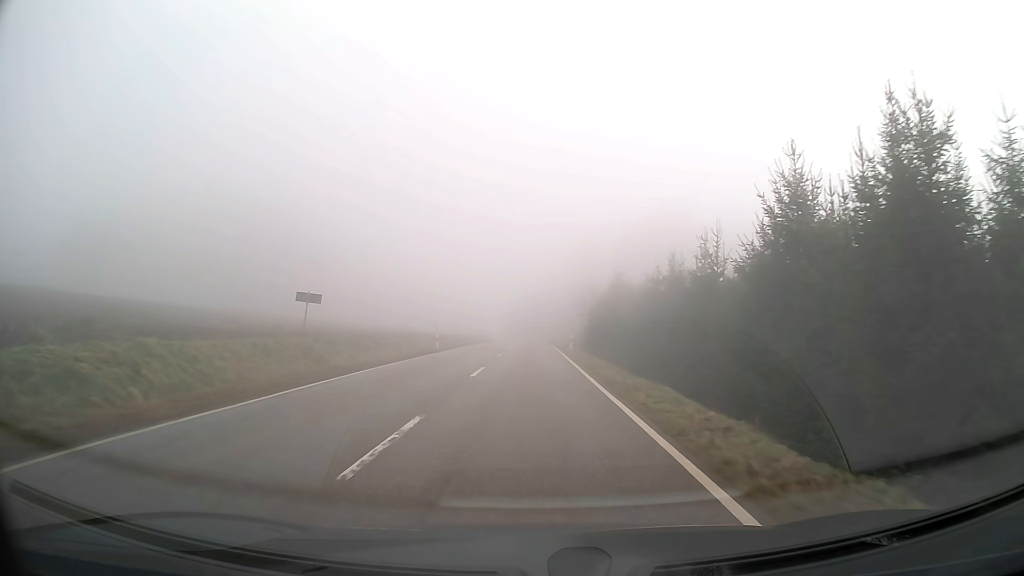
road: tertiary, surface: asphalt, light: Day
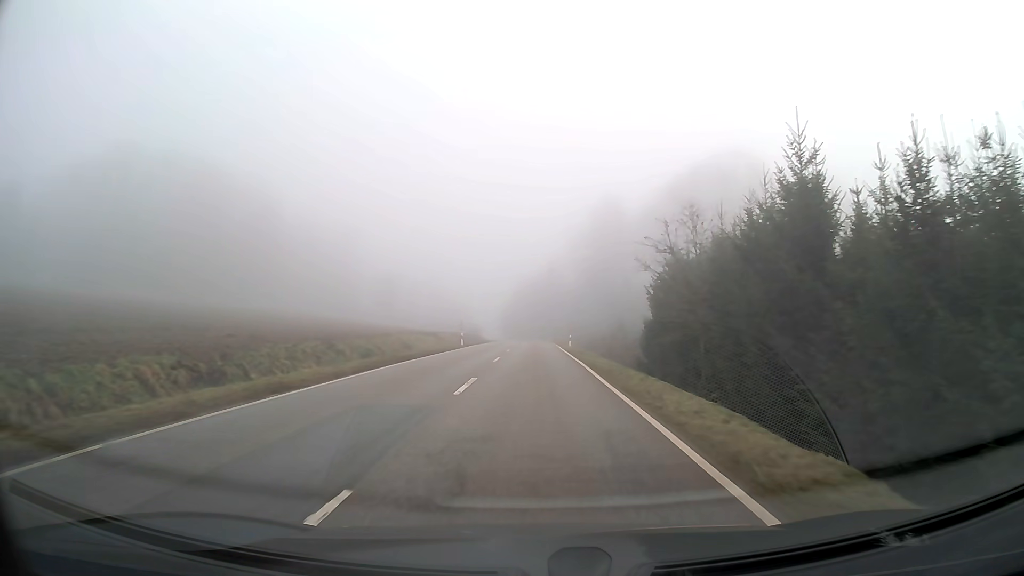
(-0.1, +40.5) m; 0°
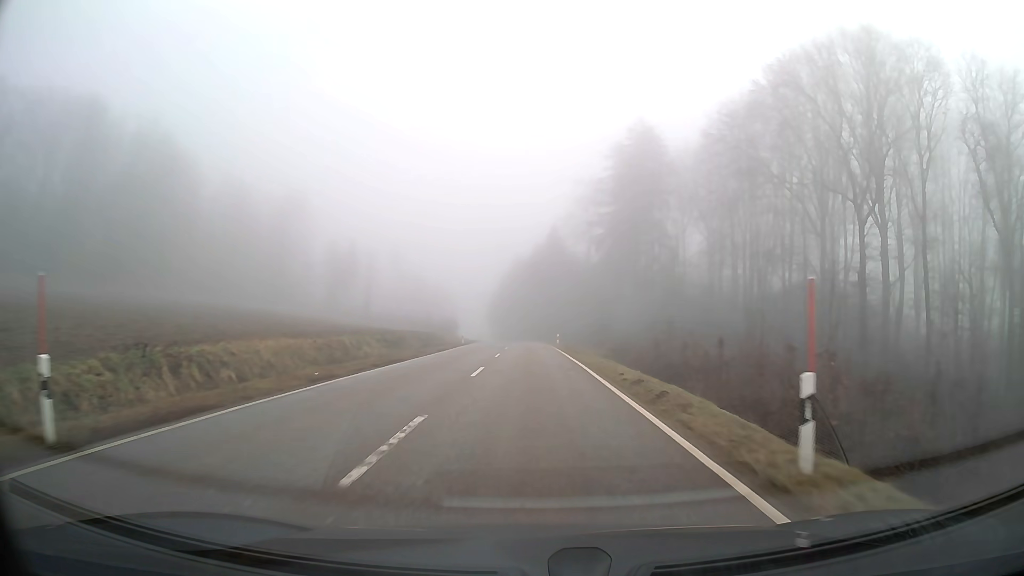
(+0.1, +43.1) m; 0°
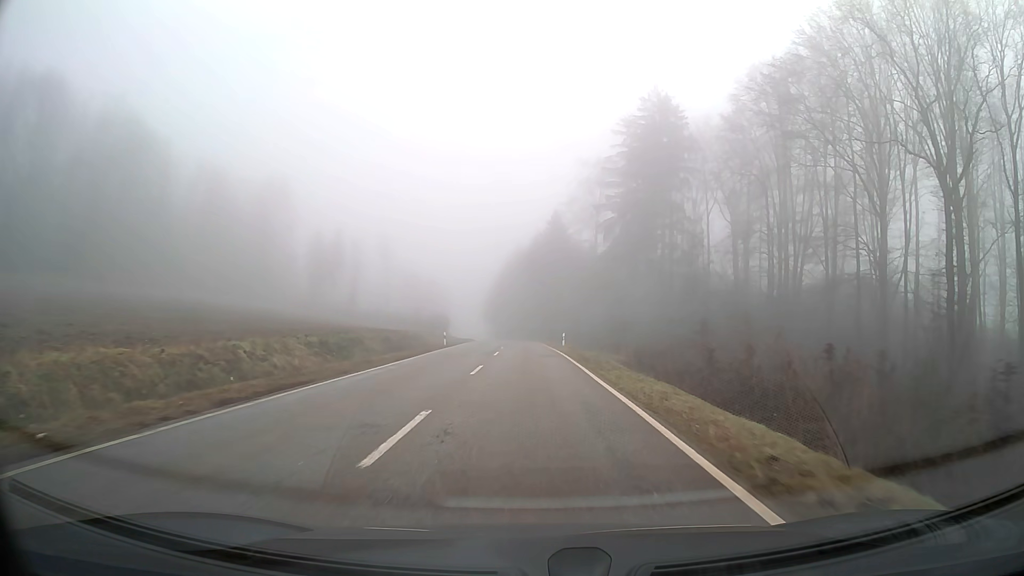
(0.0, +11.3) m; 0°
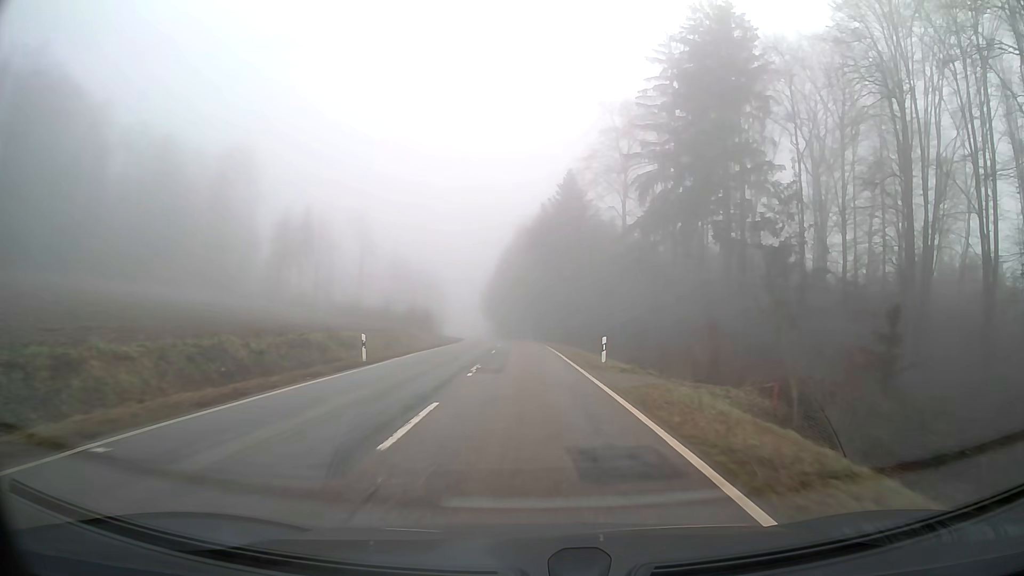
(-0.1, +23.3) m; -1°
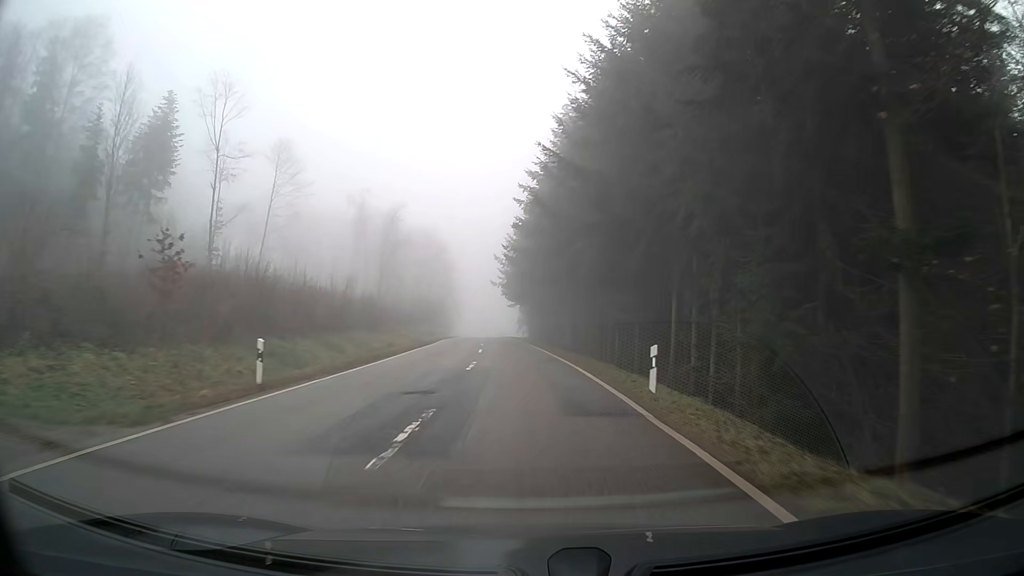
(-1.9, +60.8) m; -4°
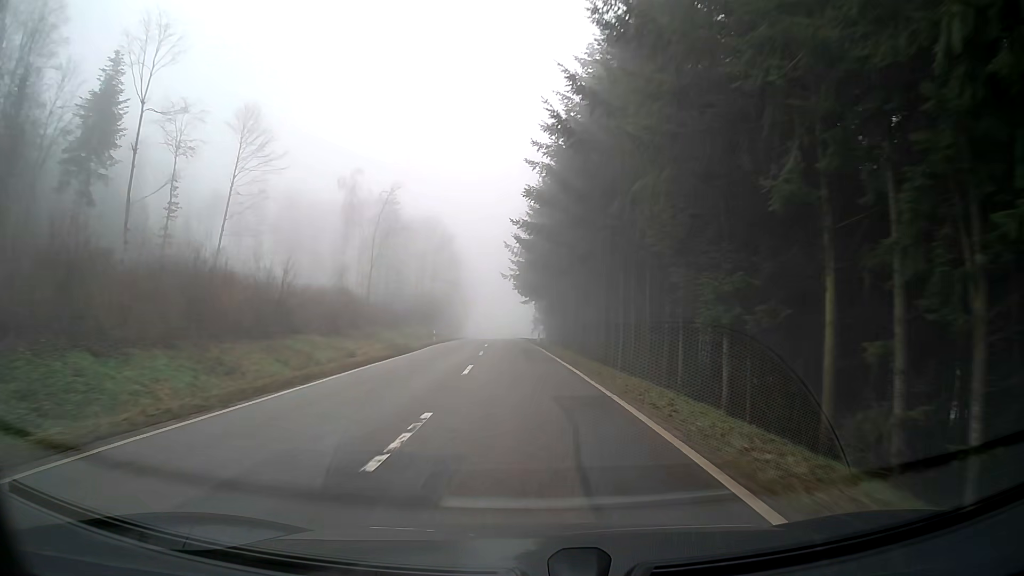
(-0.2, +12.6) m; -2°
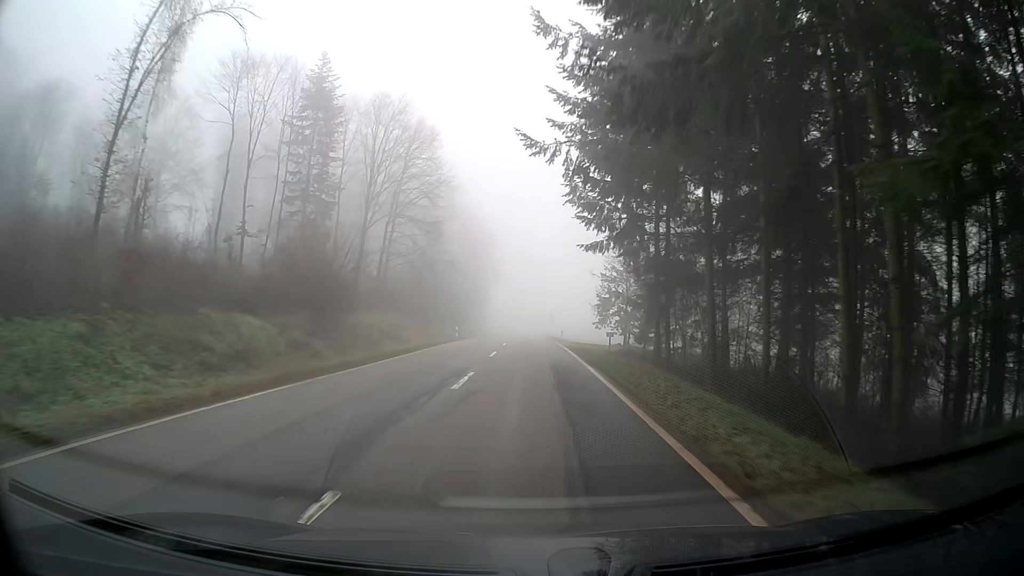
(-1.5, +51.6) m; -2°
